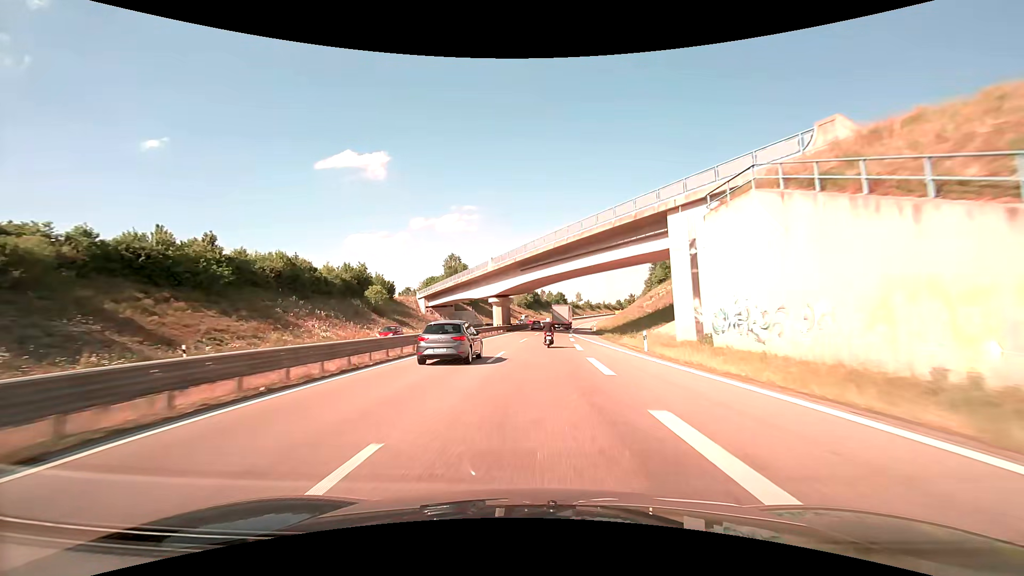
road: trunk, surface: asphalt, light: Day
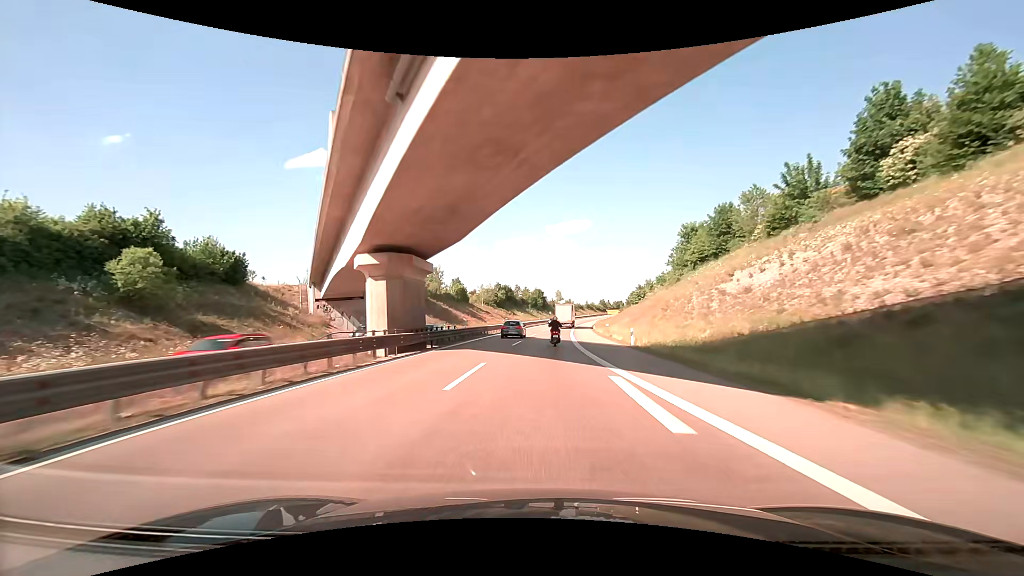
(+1.1, +42.9) m; +2°
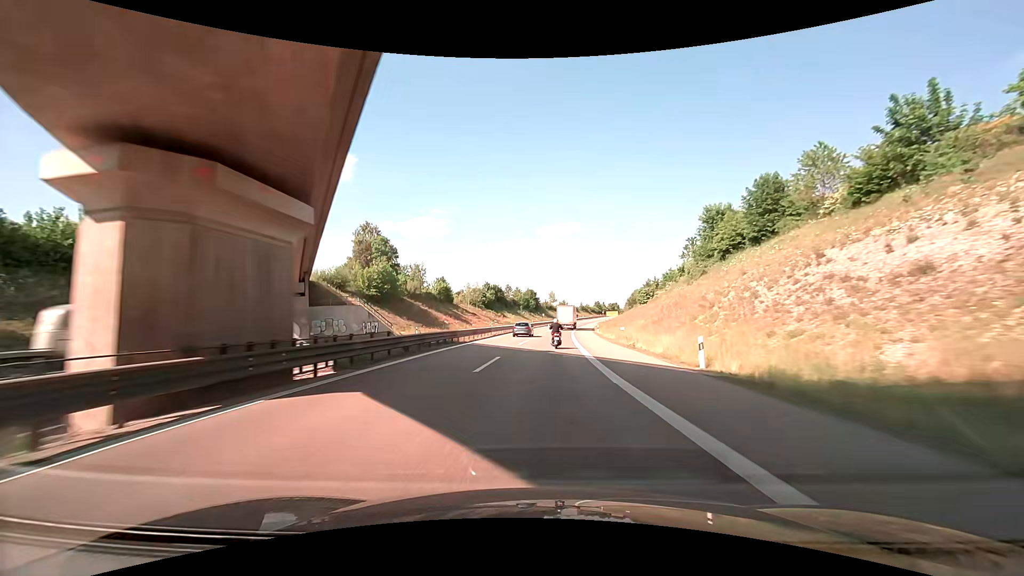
(+0.1, +14.3) m; +1°
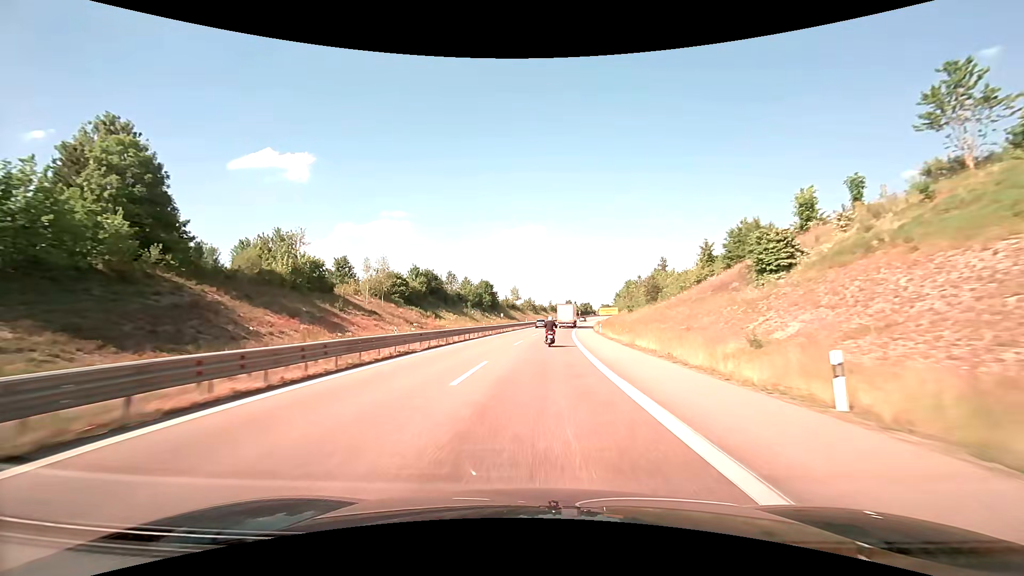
(+1.8, +56.6) m; +4°
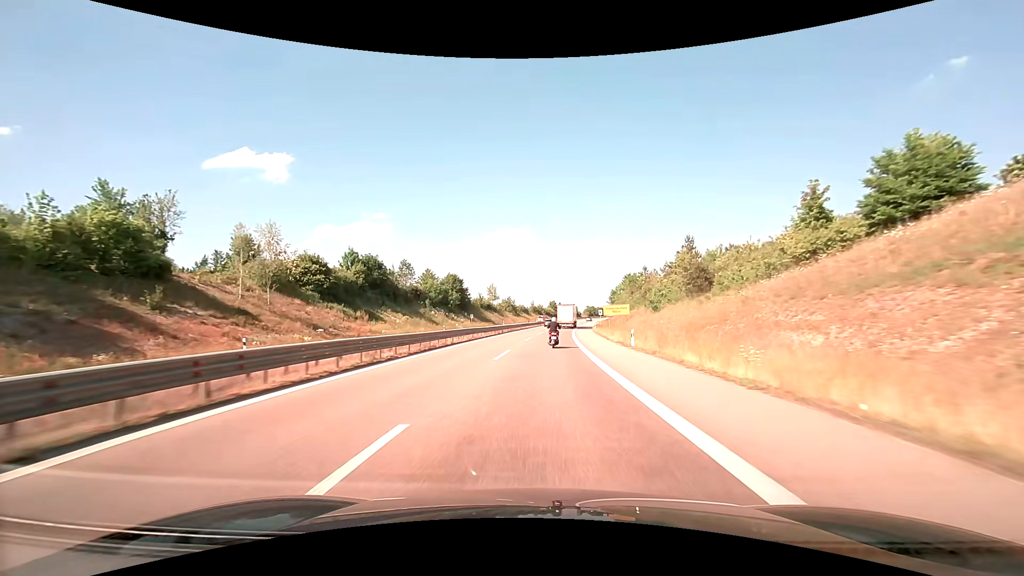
(+0.5, +28.0) m; +2°
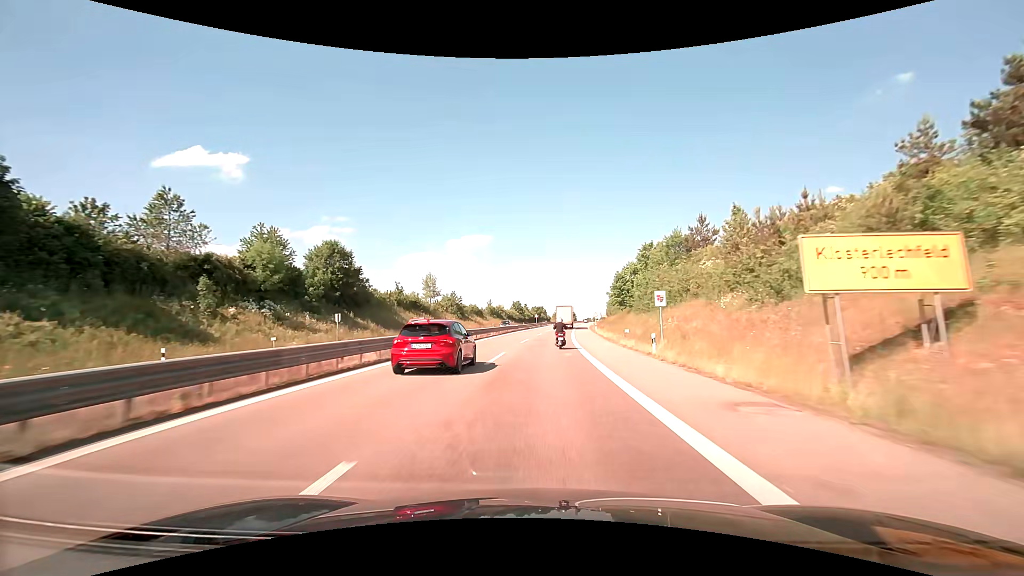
(+2.0, +55.3) m; +4°
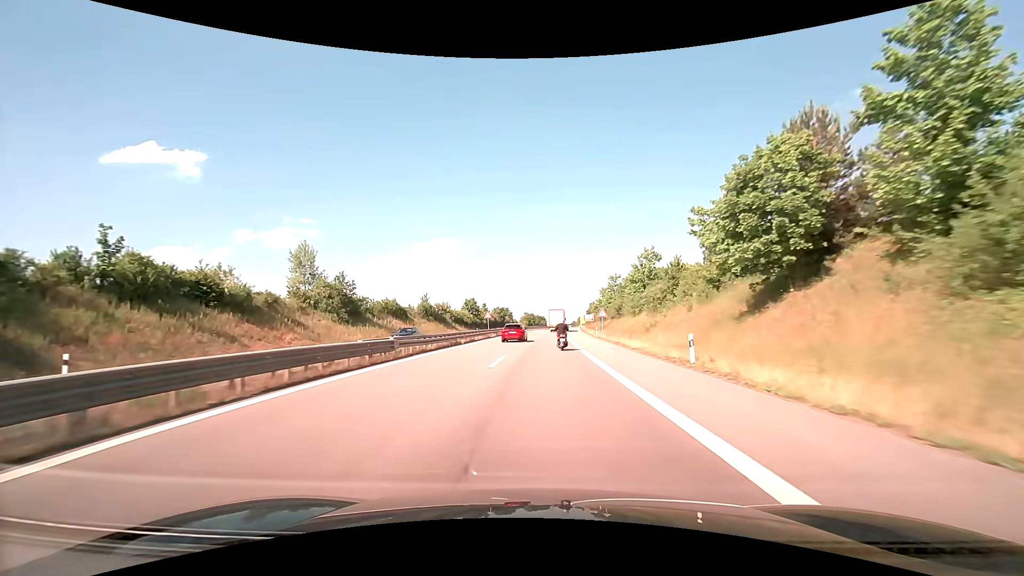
(+1.7, +54.5) m; +4°
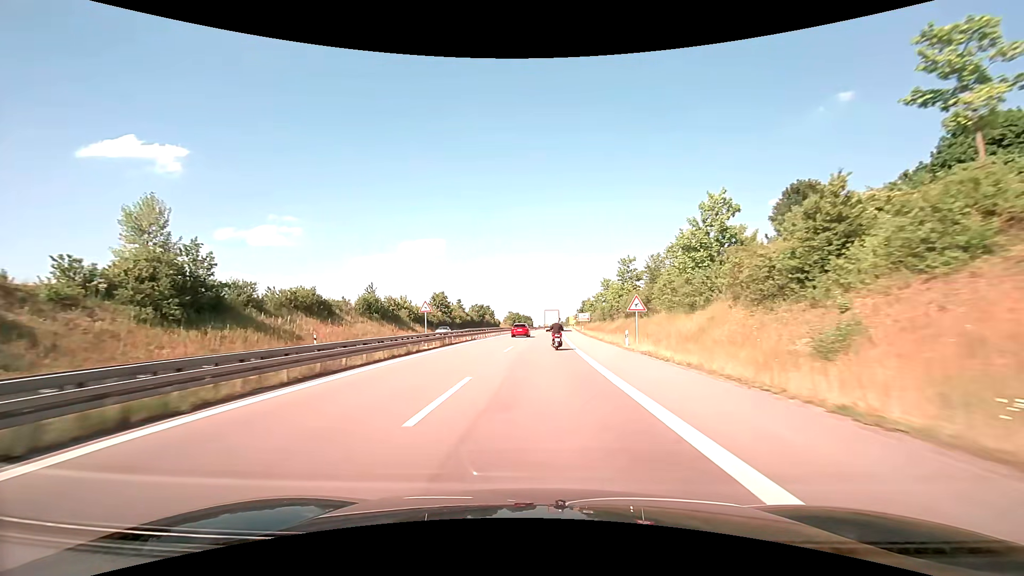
(+0.4, +27.0) m; +1°
(0, +10) (0, +20) (0, +30) (+1, +40) (+1, +50) (+1, +60) (+2, +70) (+2, +80) (+3, +90) (+3, +100) m
